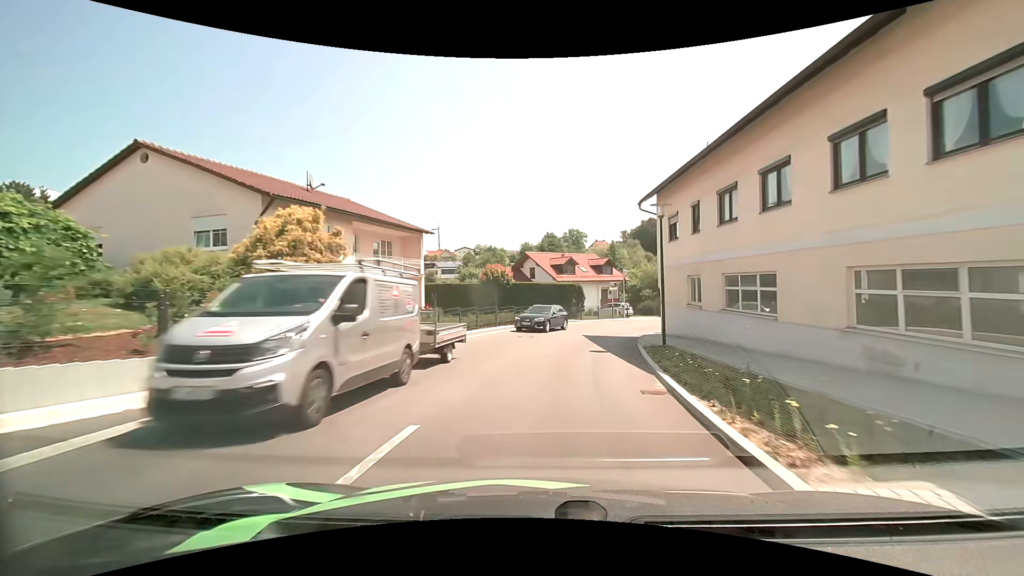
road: secondary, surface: asphalt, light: Day
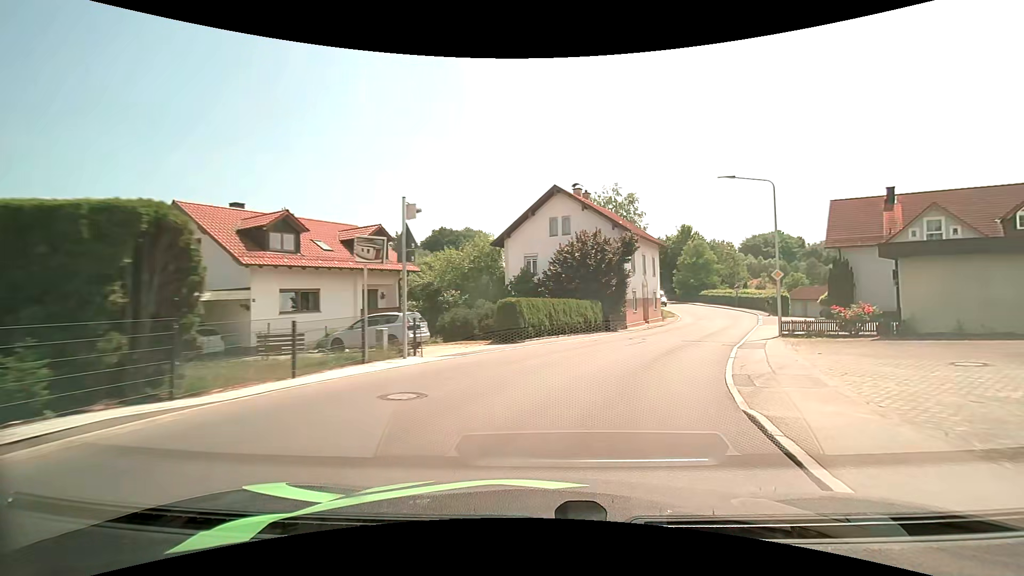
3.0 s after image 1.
(+4.4, +30.7) m; +23°
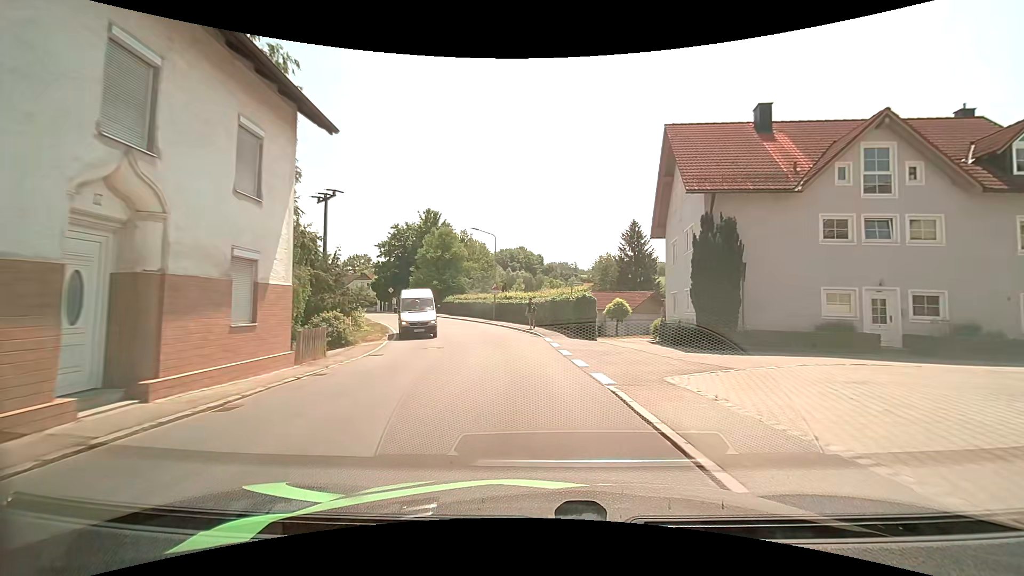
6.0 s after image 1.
(+9.4, +28.8) m; +29°
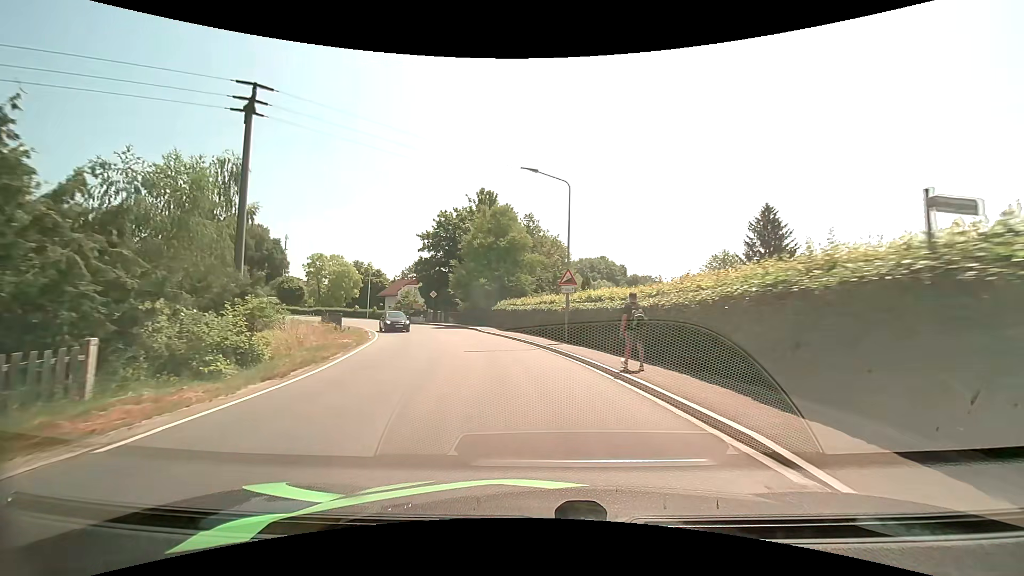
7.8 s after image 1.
(-1.3, +19.8) m; -9°
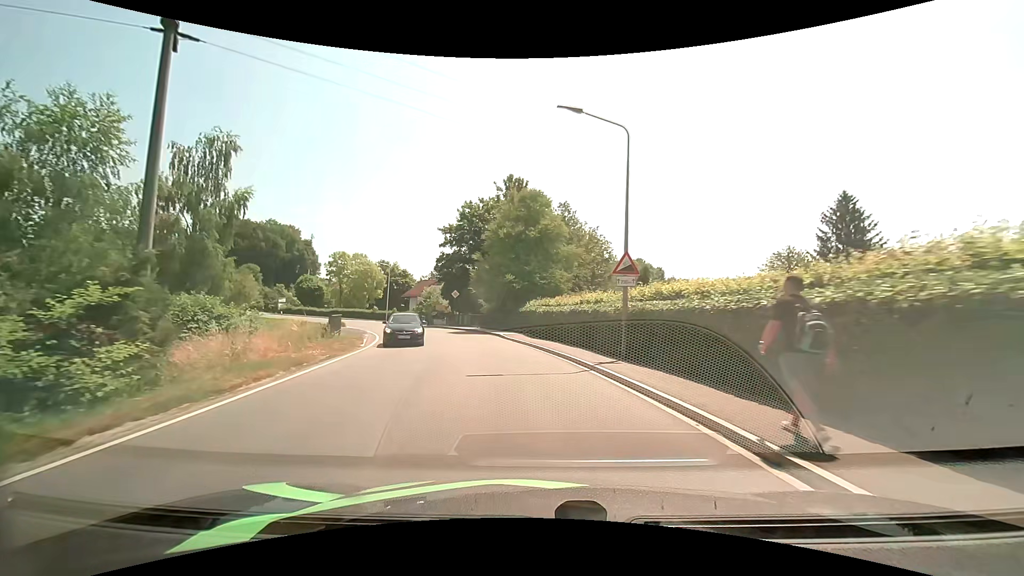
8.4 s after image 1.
(-0.3, +6.8) m; -4°
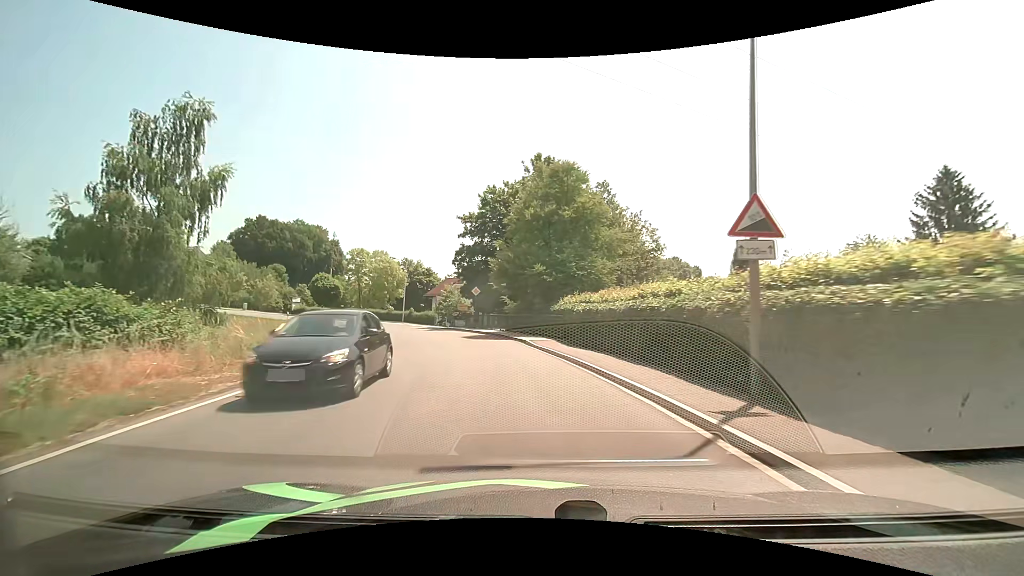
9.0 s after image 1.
(-0.1, +6.9) m; -3°
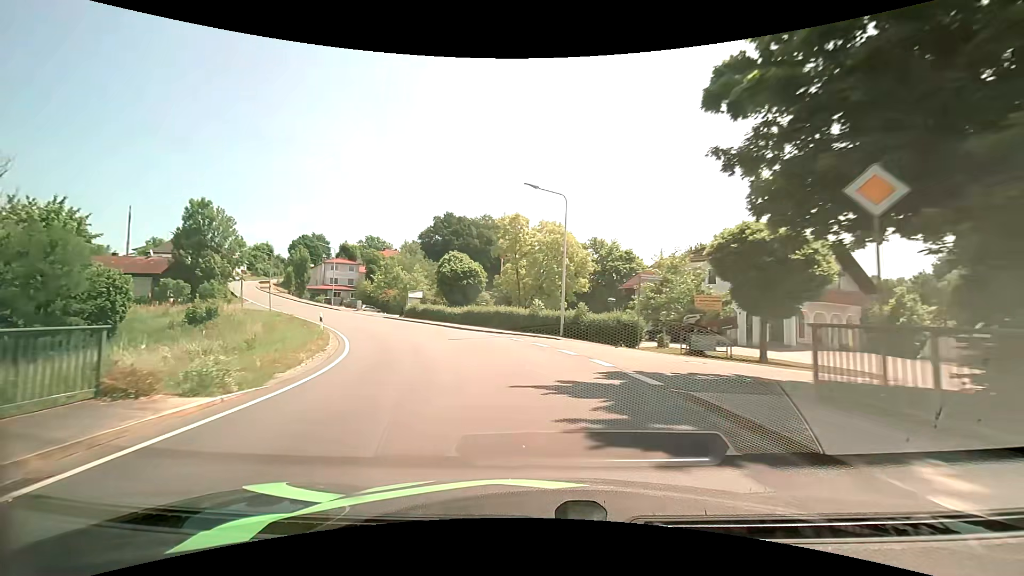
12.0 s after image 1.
(-6.2, +34.2) m; -22°
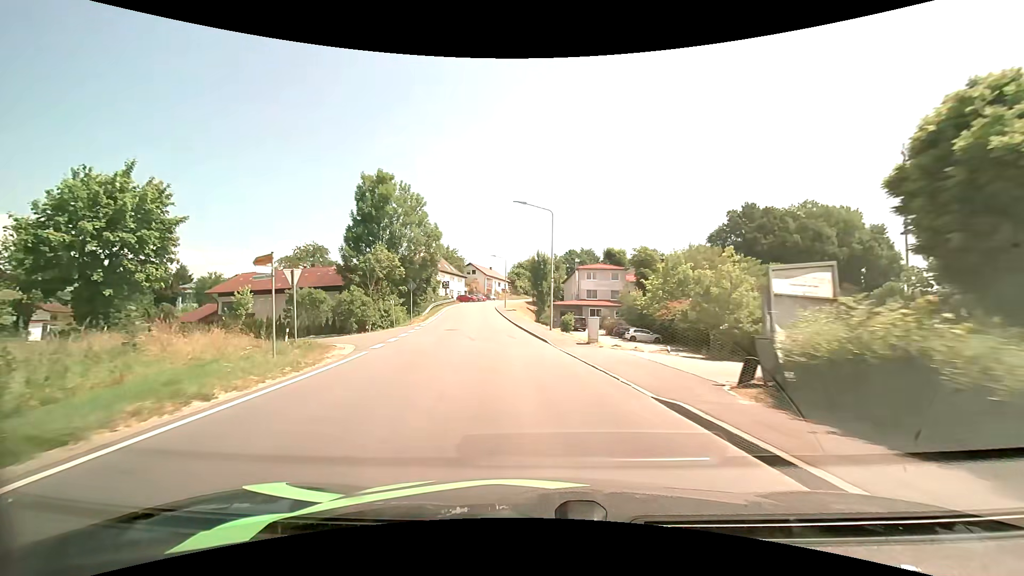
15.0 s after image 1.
(-10.5, +35.1) m; -32°
(0, +10) (-2, +20) (-3, +30) (-4, +40) (-6, +50) (-7, +60) (-9, +69) (-10, +79) (-10, +89) (-9, +99) m
